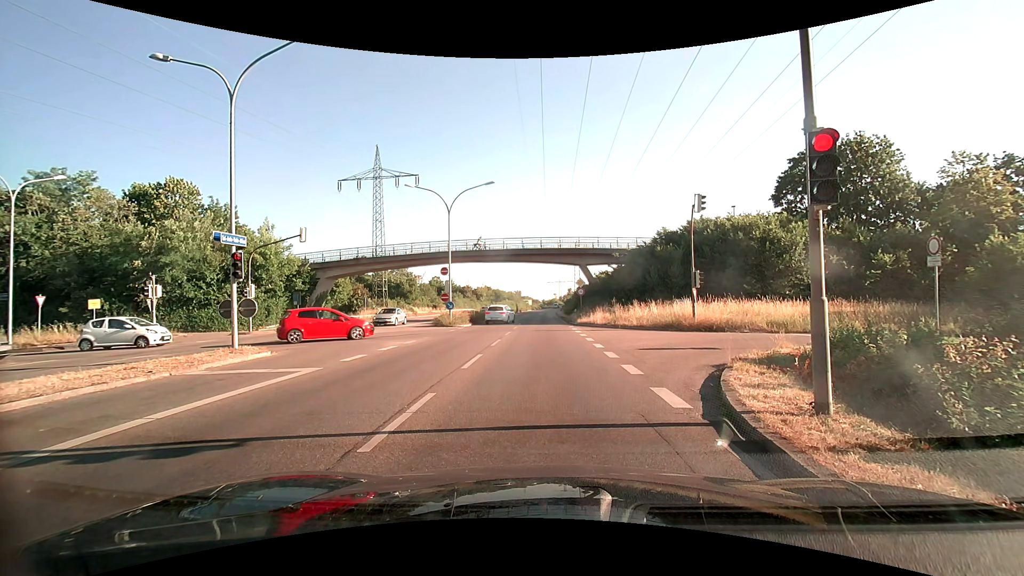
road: primary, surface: asphalt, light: Day
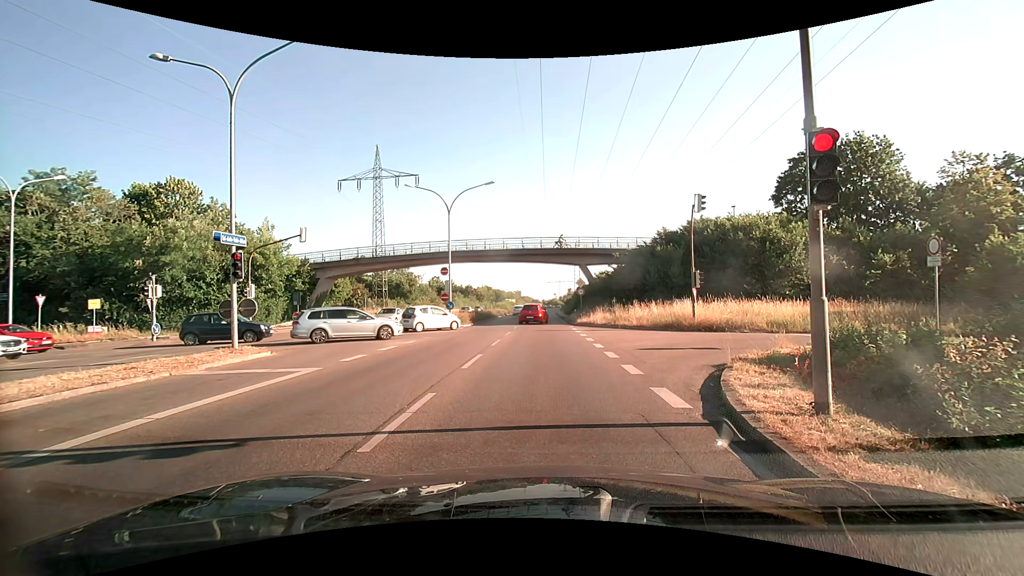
(0.0, 0.0) m; 0°
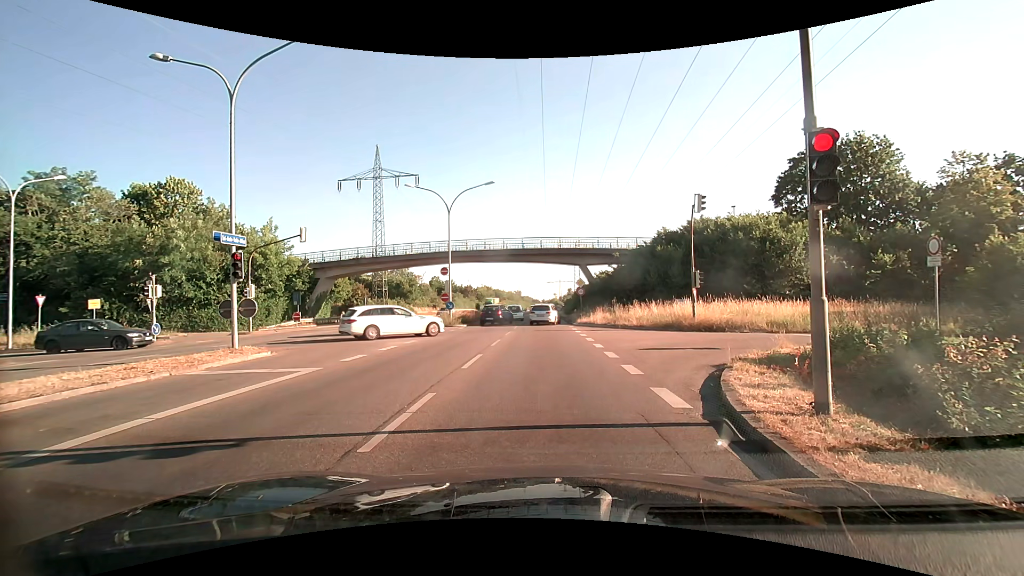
(0.0, 0.0) m; 0°
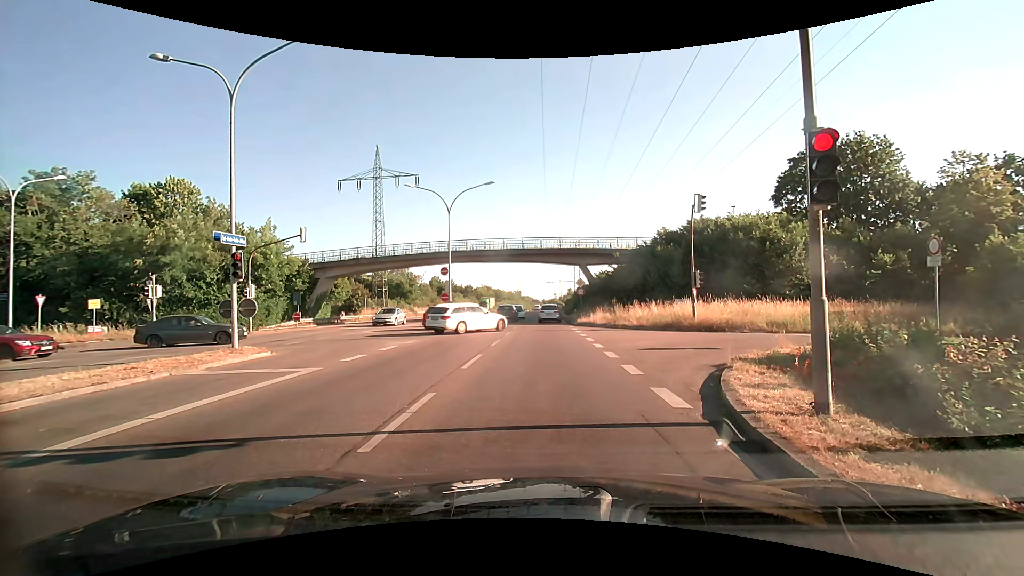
(0.0, 0.0) m; 0°
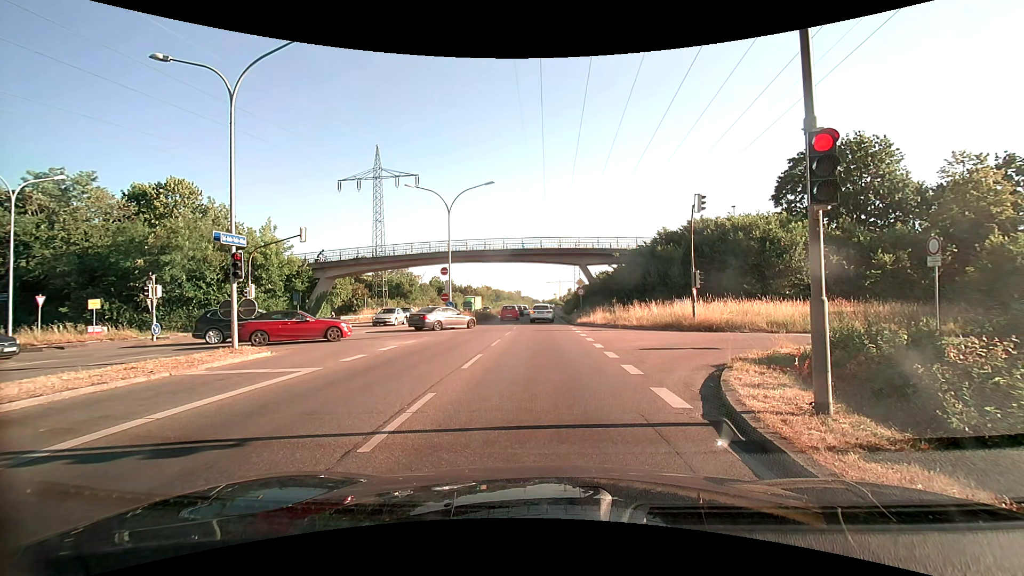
(0.0, 0.0) m; 0°
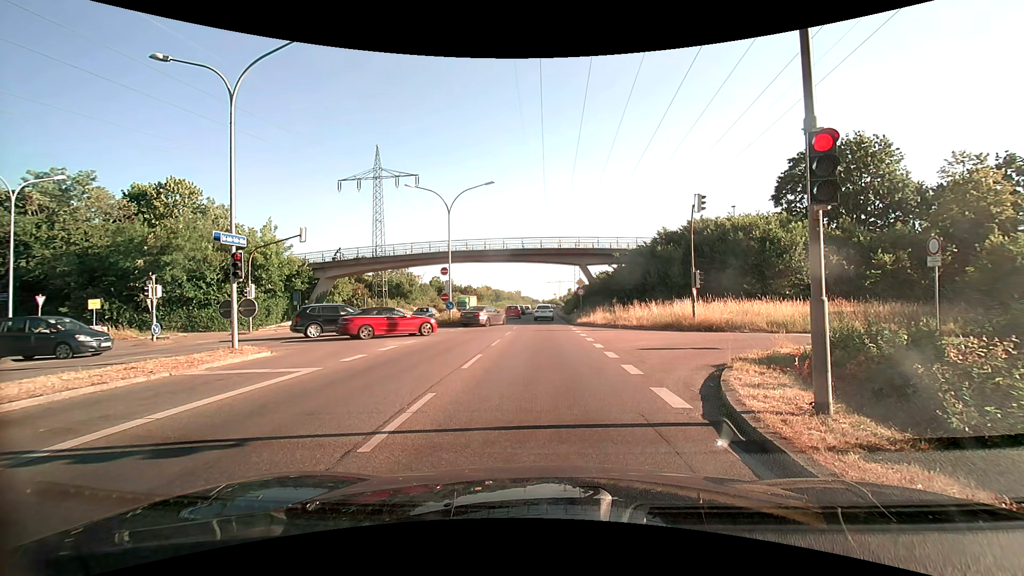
(0.0, 0.0) m; 0°
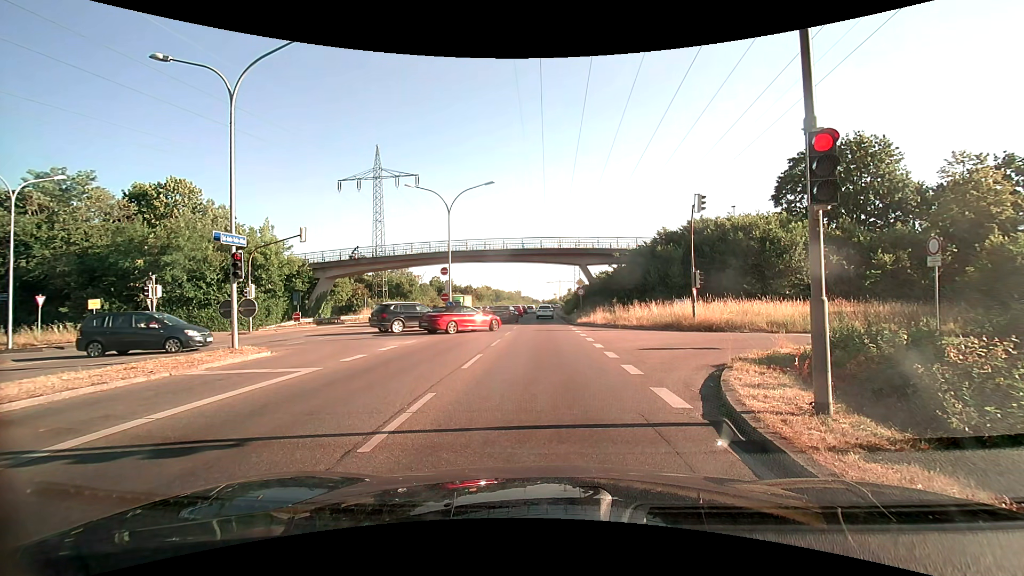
(0.0, 0.0) m; 0°
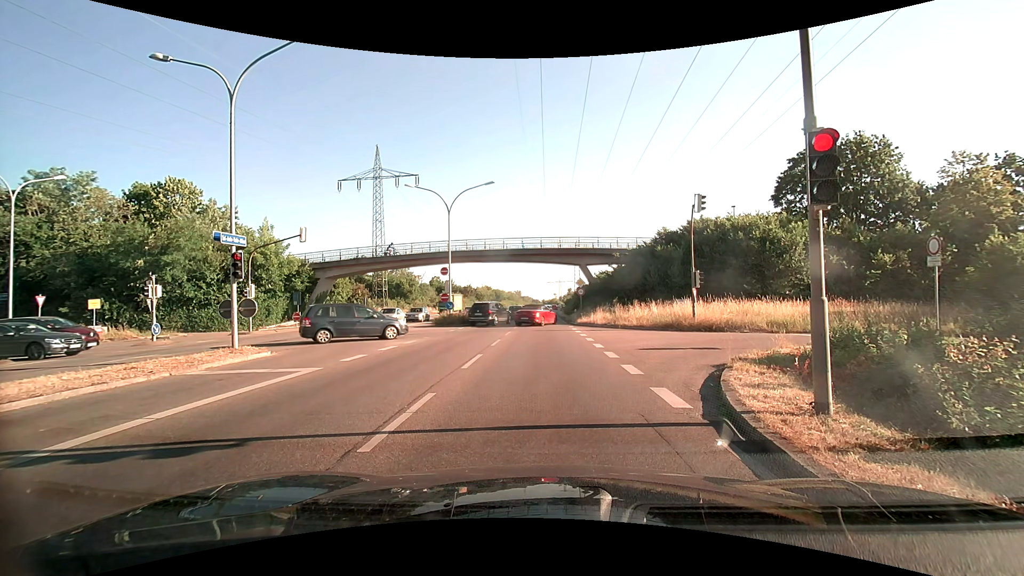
(0.0, 0.0) m; 0°
